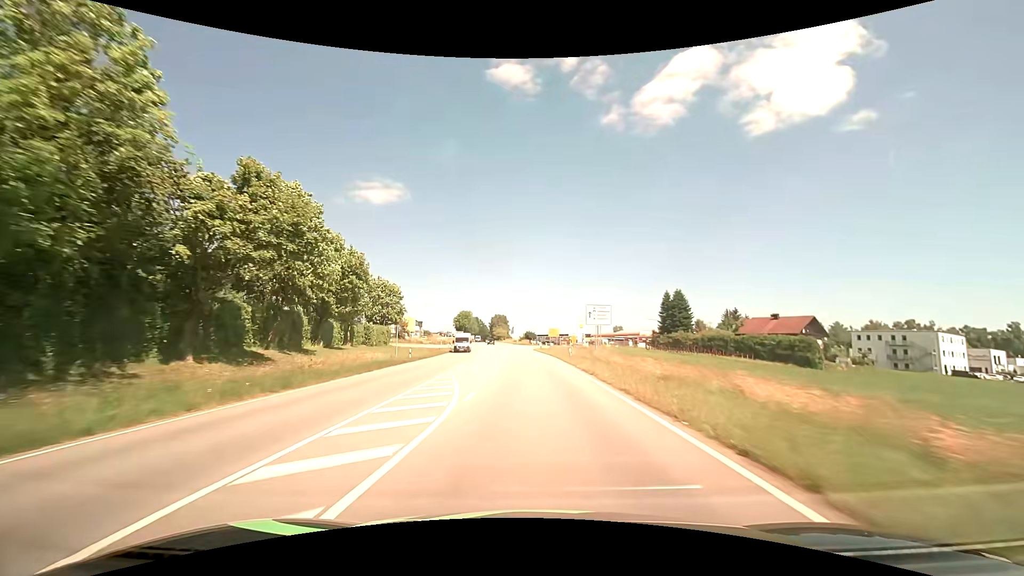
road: secondary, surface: asphalt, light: Day
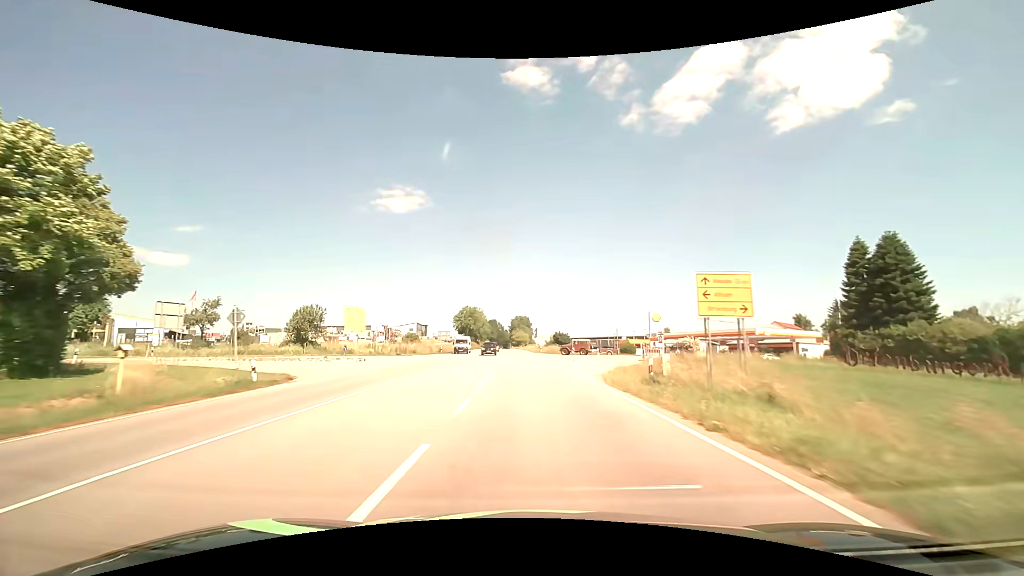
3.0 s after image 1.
(-1.4, +62.1) m; -3°
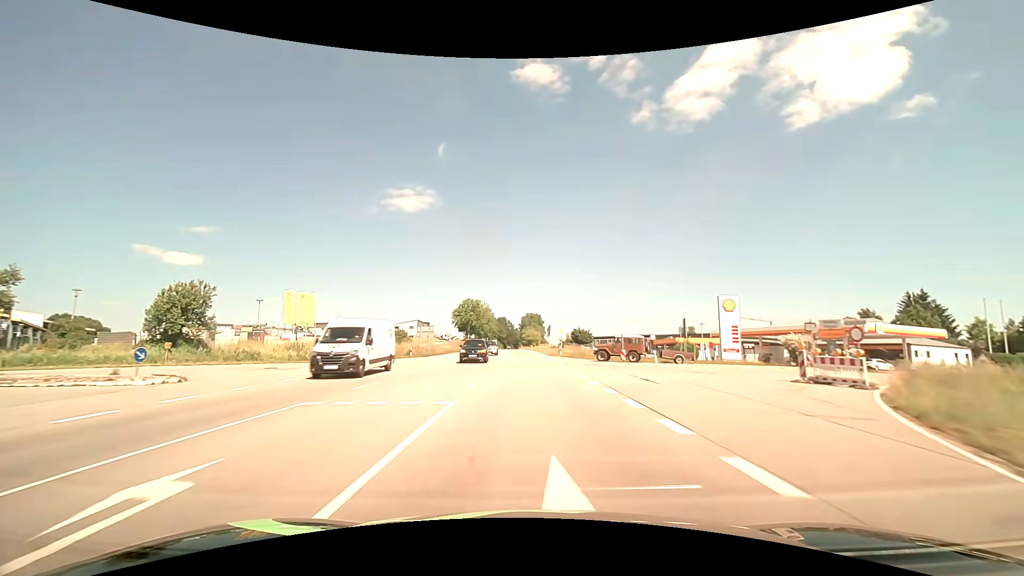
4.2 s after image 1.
(-0.3, +24.5) m; -1°
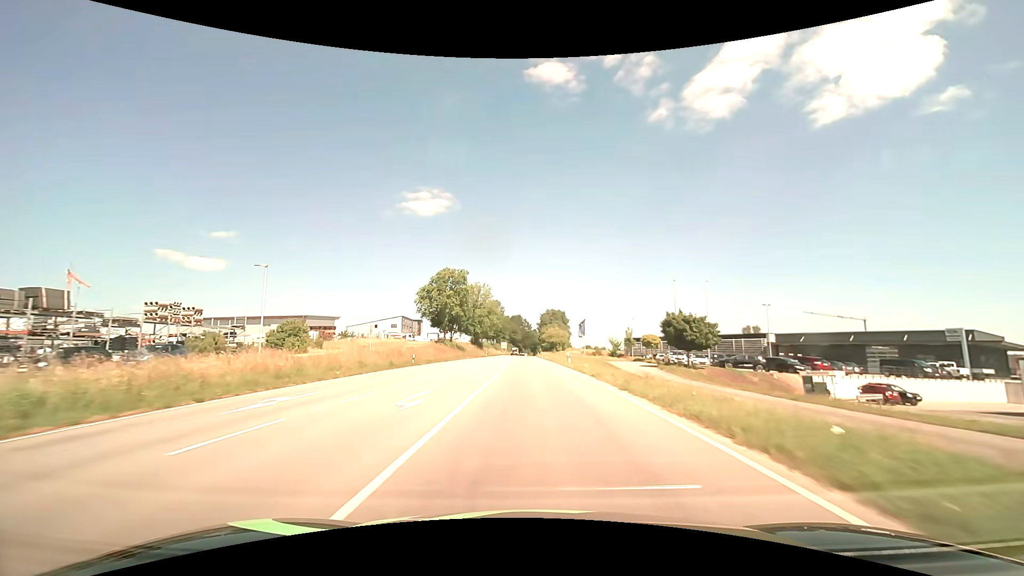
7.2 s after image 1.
(-1.3, +61.2) m; -2°
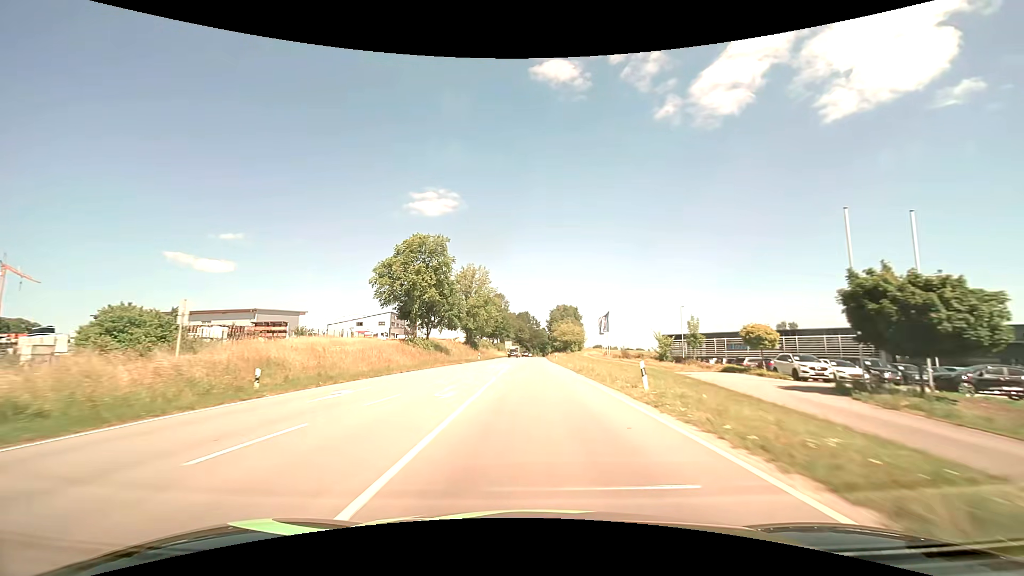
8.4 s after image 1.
(-0.1, +24.6) m; -1°
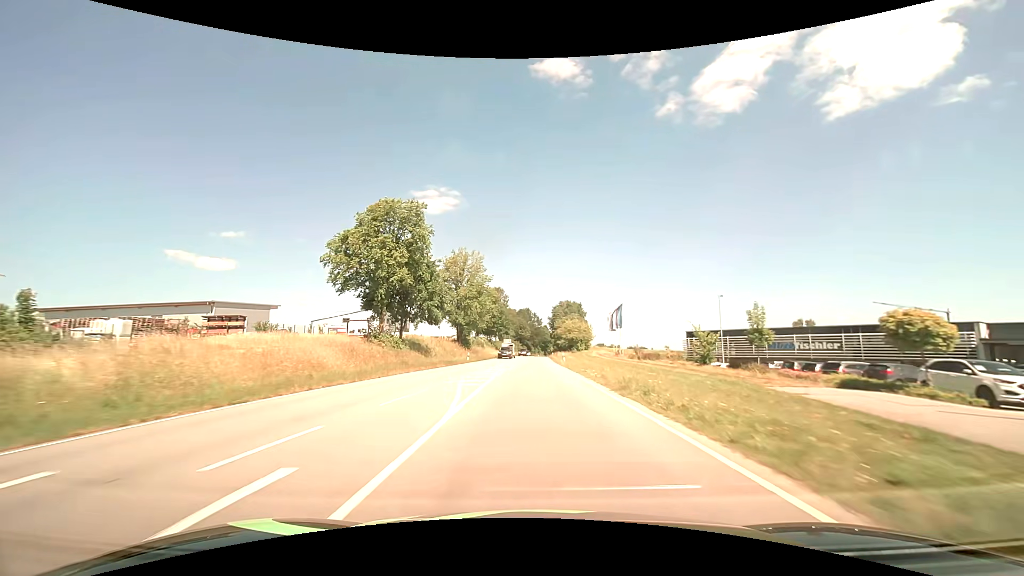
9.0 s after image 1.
(-0.1, +12.4) m; 0°
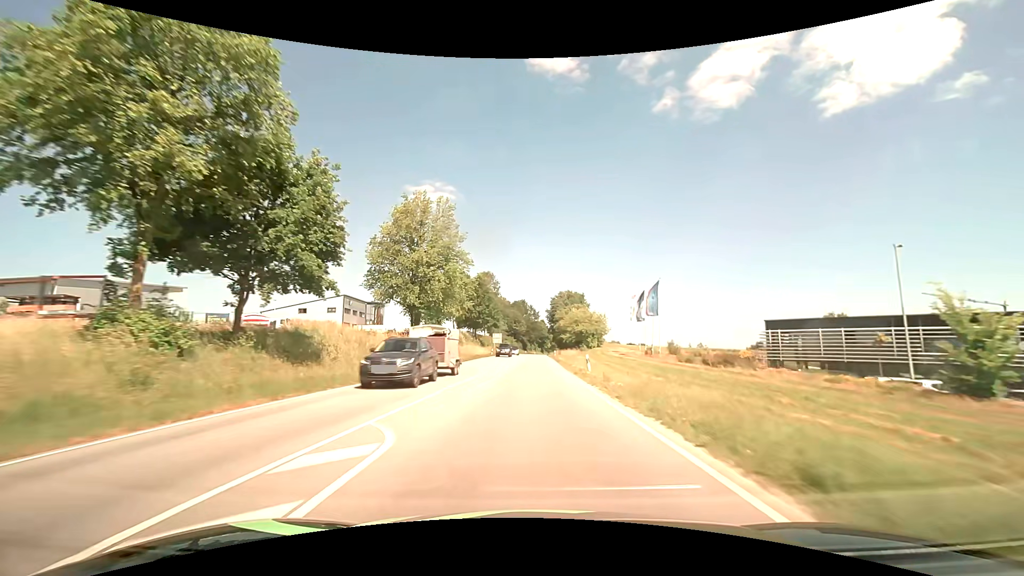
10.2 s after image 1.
(+0.1, +25.1) m; 0°
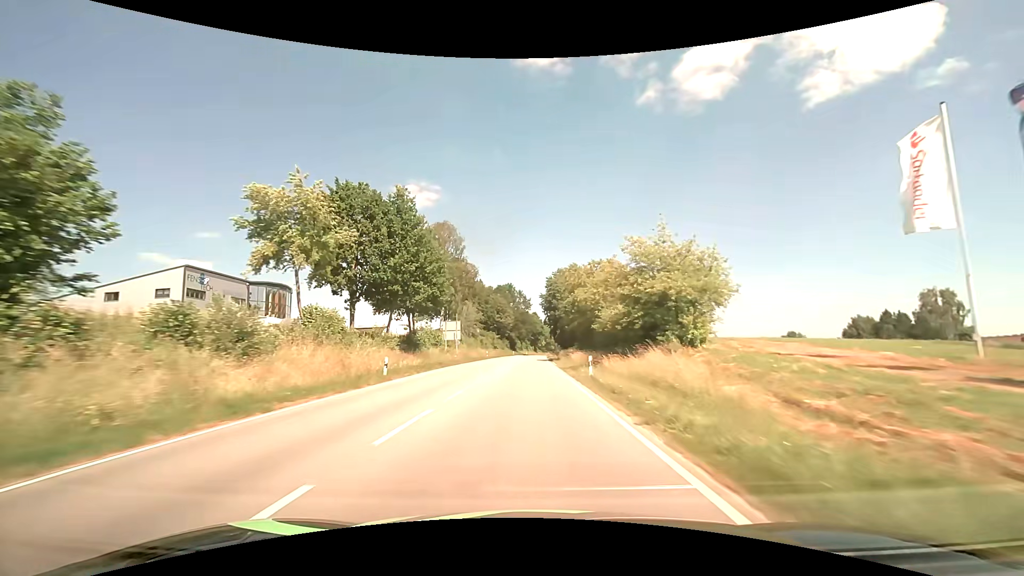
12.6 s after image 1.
(+0.5, +51.5) m; +1°
(0, +10) (0, +20) (0, +30) (0, +40) (0, +50) (0, +60) (+1, +70) (+1, +80) (+1, +90) (+1, +100) m
